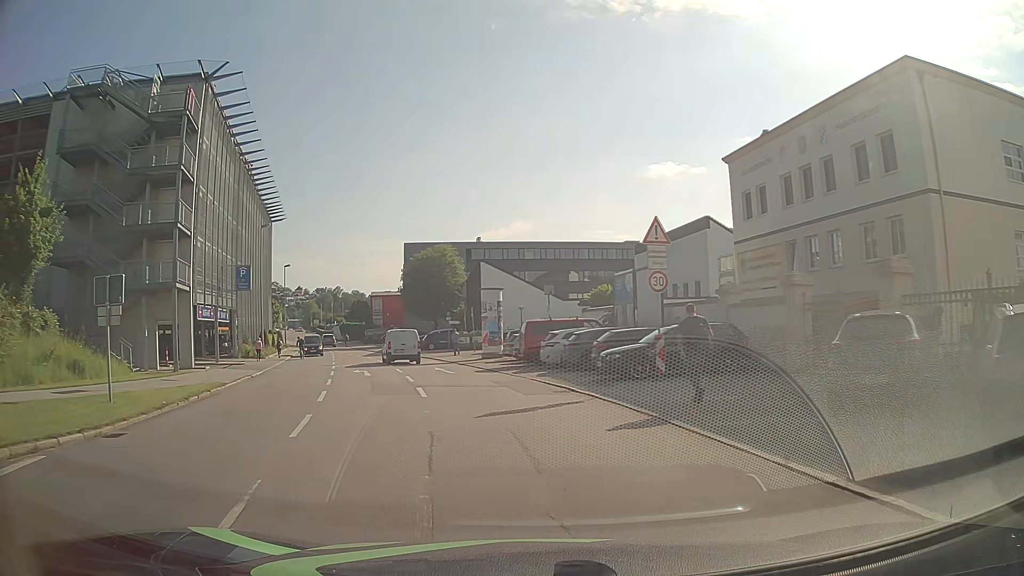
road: tertiary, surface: asphalt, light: Day
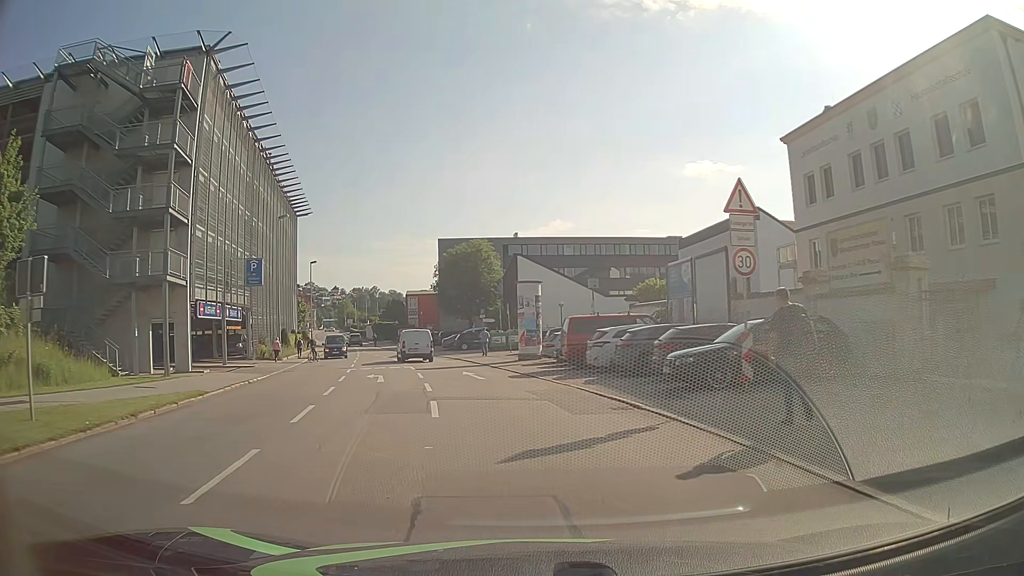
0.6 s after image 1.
(-0.2, +4.3) m; -4°
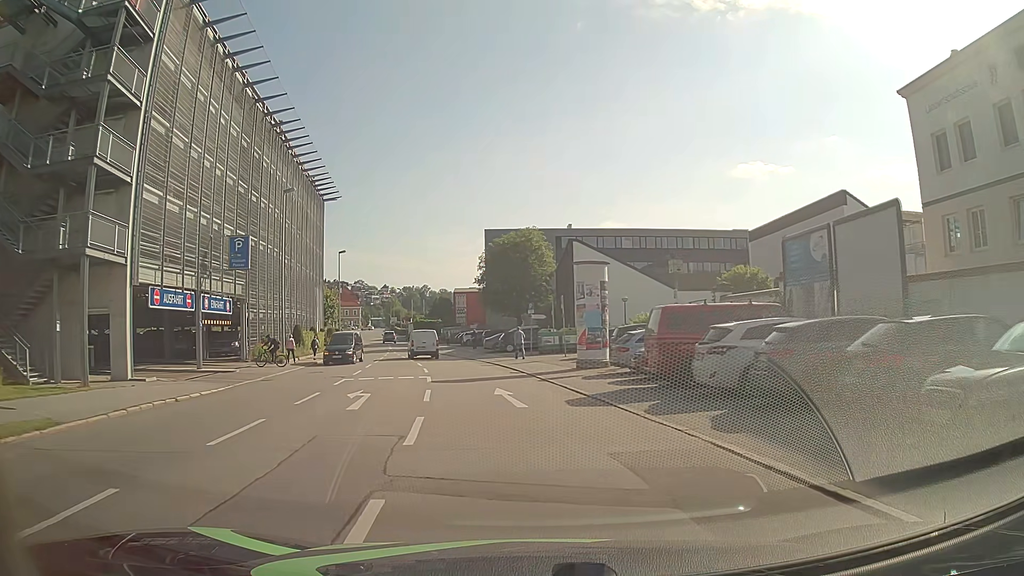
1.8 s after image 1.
(-0.3, +9.0) m; -5°
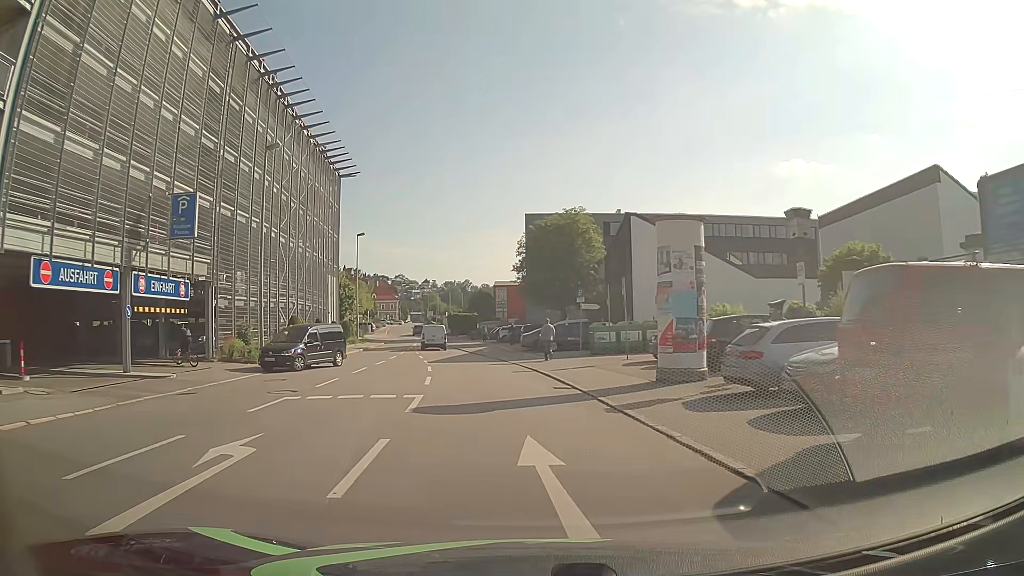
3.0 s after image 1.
(-0.2, +9.3) m; -3°
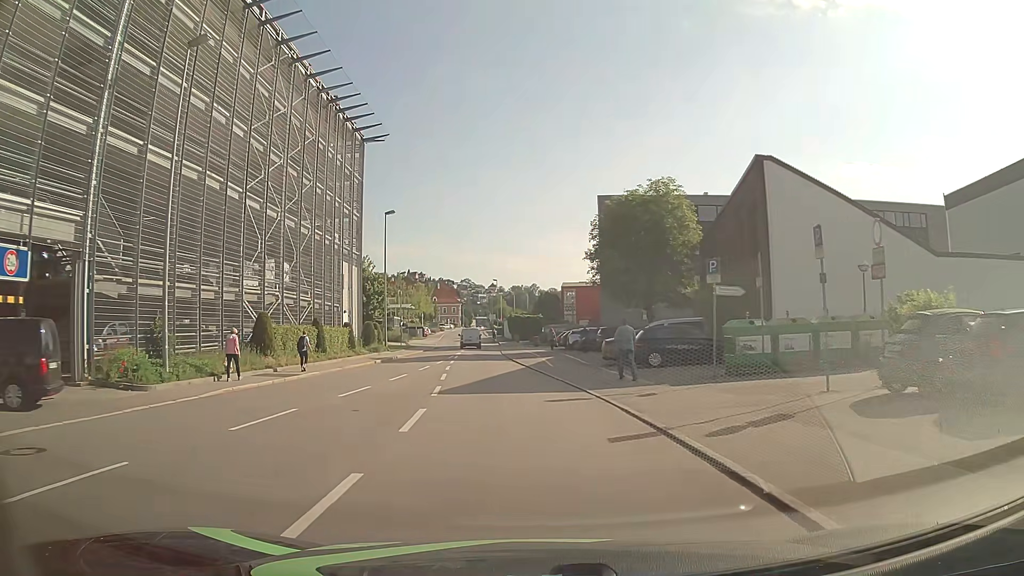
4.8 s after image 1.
(-0.6, +14.0) m; -6°
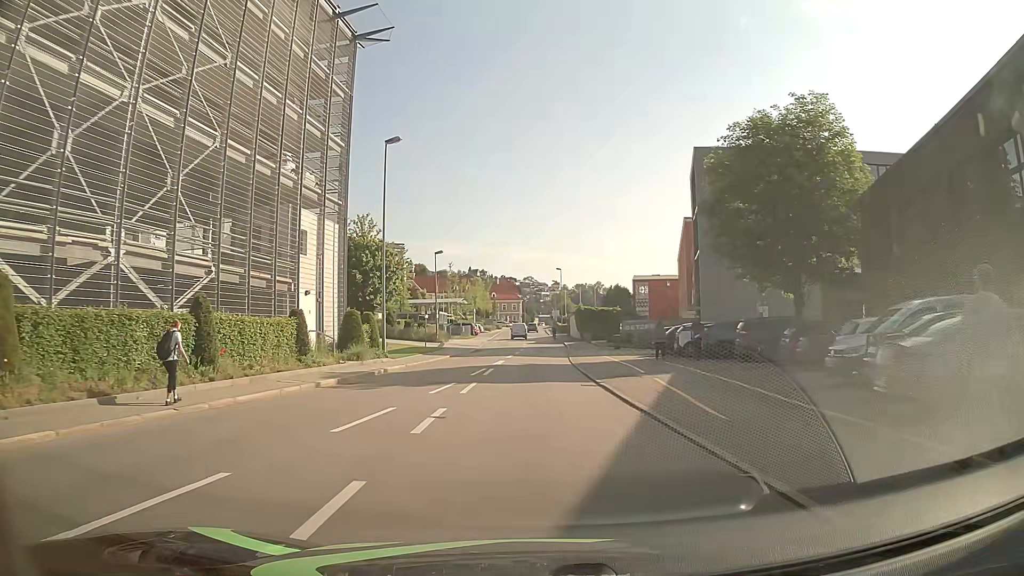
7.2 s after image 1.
(-0.8, +18.7) m; -5°
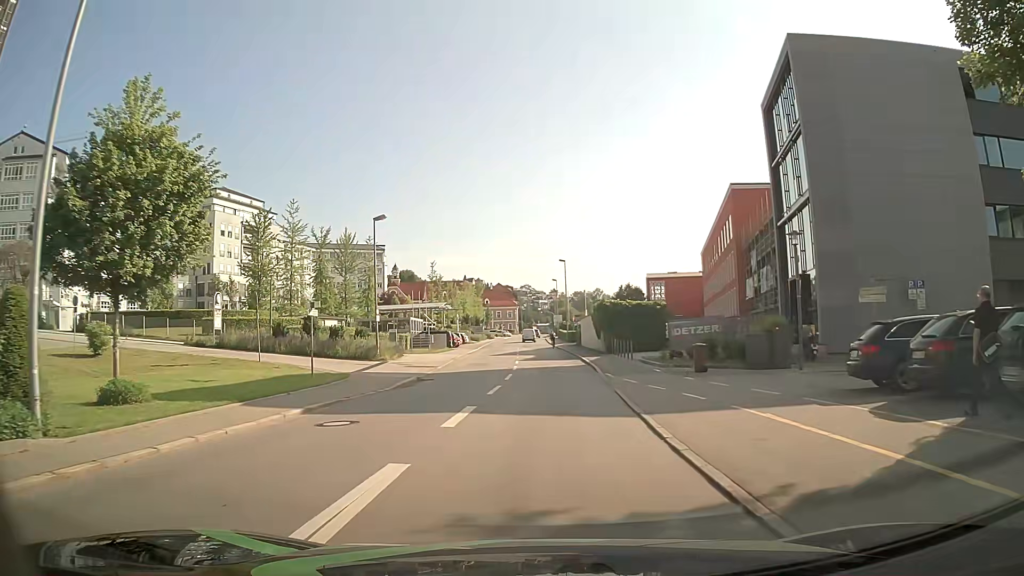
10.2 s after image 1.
(-0.1, +23.1) m; -1°
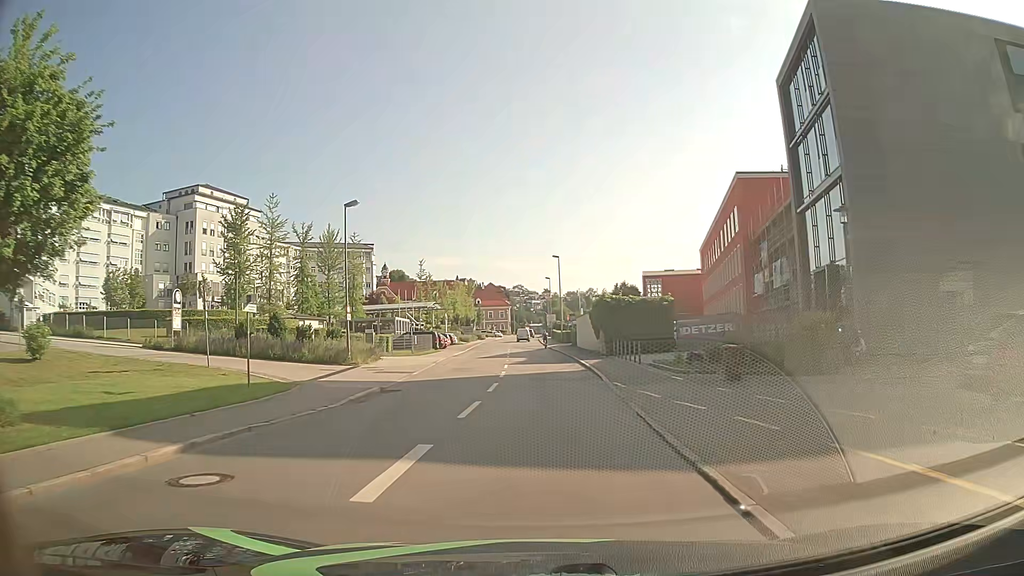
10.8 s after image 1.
(+0.2, +4.6) m; +2°
(0, +10) (0, +20) (0, +30) (0, +40) (-1, +50) (-1, +60) (-2, +70) (-2, +80) (-2, +90) (-3, +100) m
